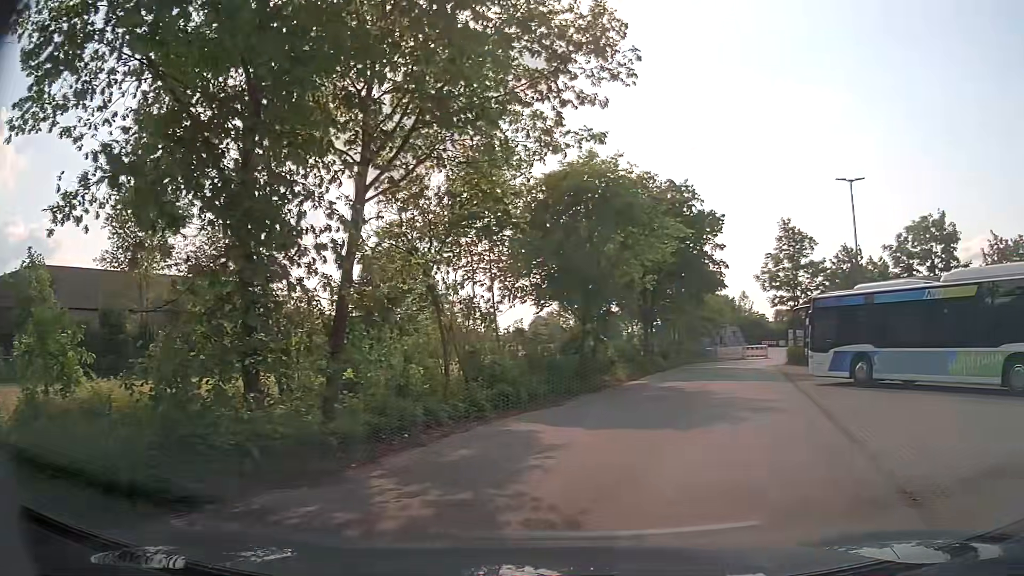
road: service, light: Day
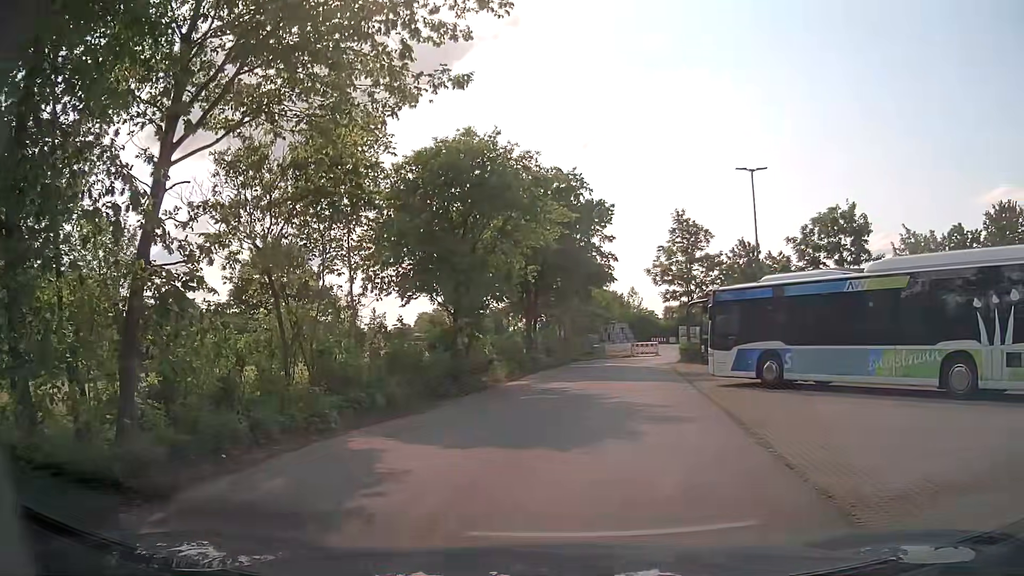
(+0.2, +2.1) m; +12°
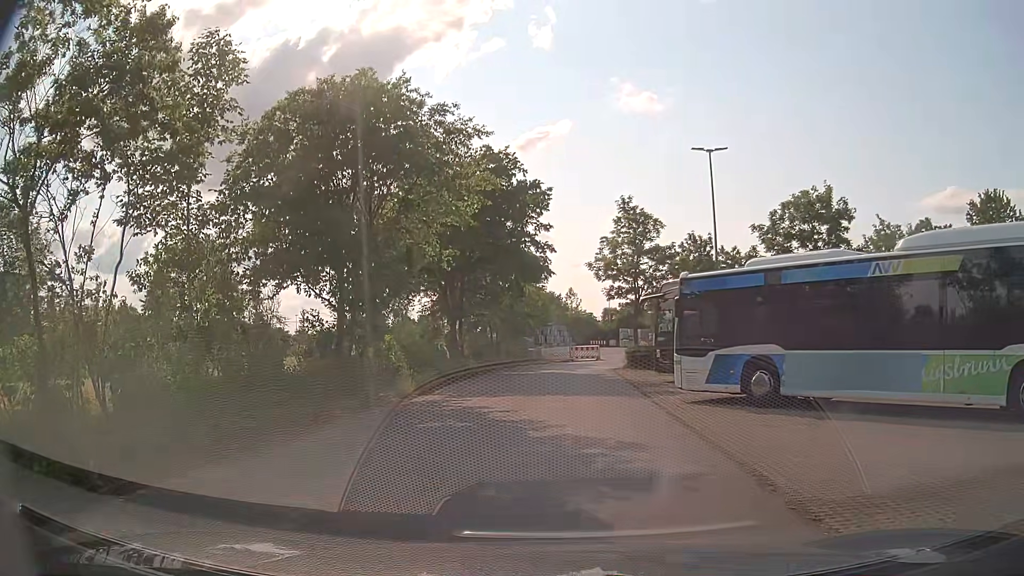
(+0.2, +4.9) m; +5°
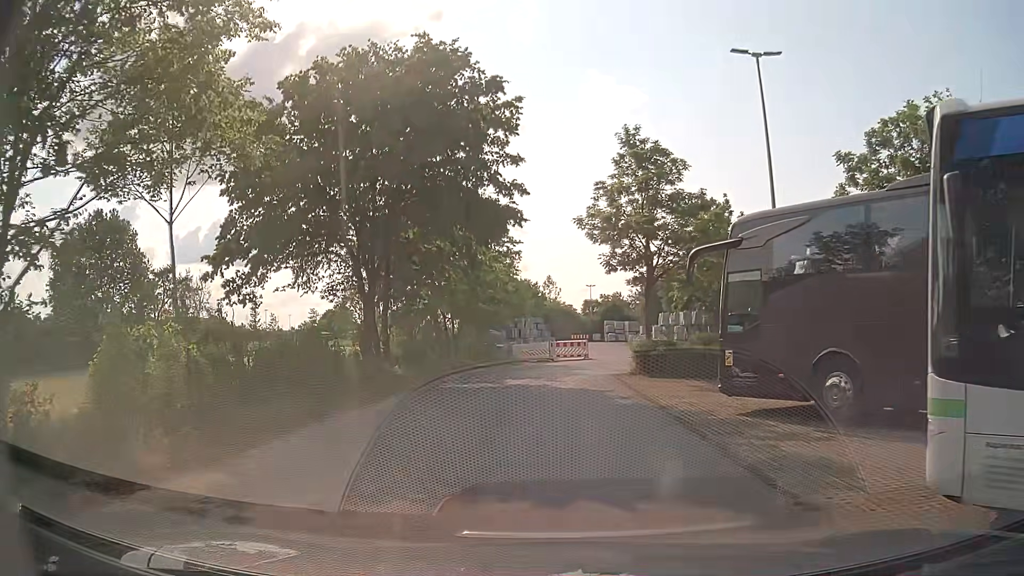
(0.0, +11.9) m; +1°
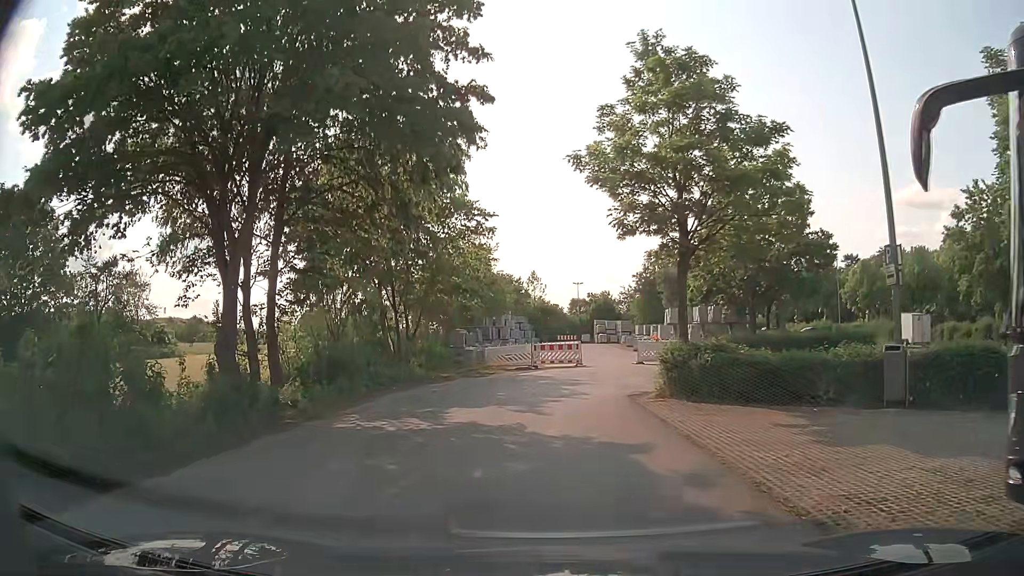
(0.0, +8.5) m; 0°
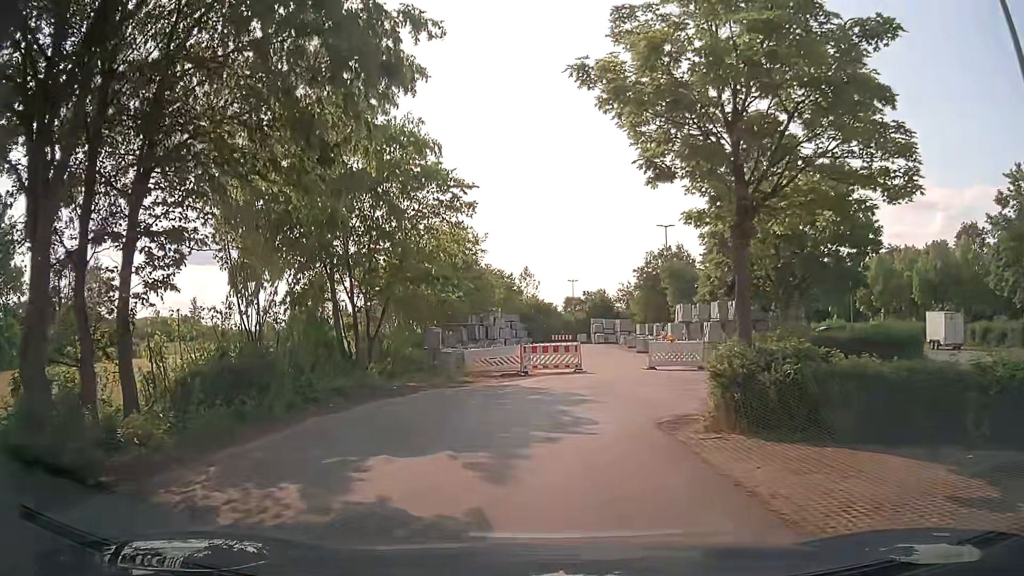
(+0.1, +5.3) m; +1°
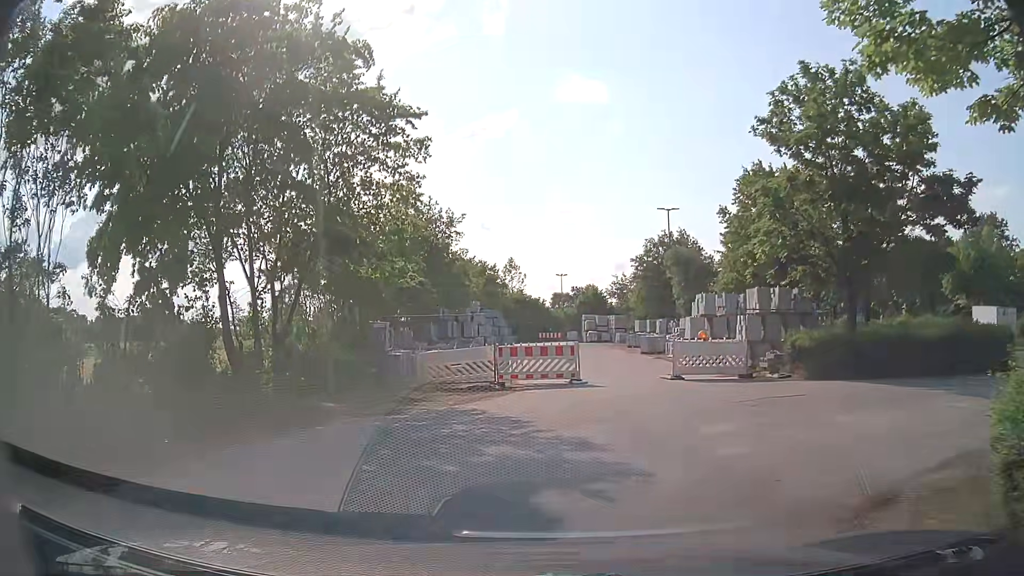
(+0.1, +7.3) m; +2°
